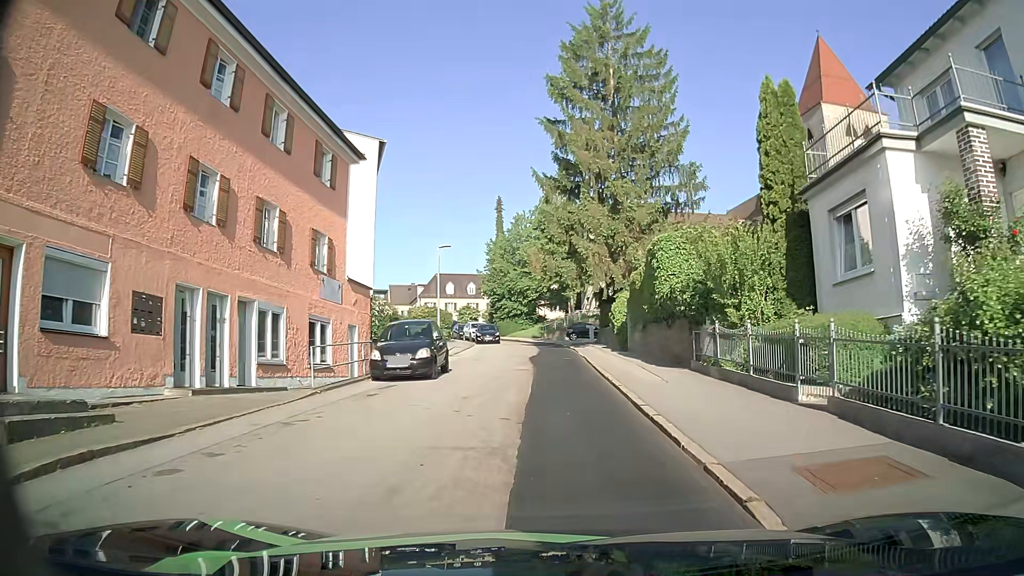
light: Day
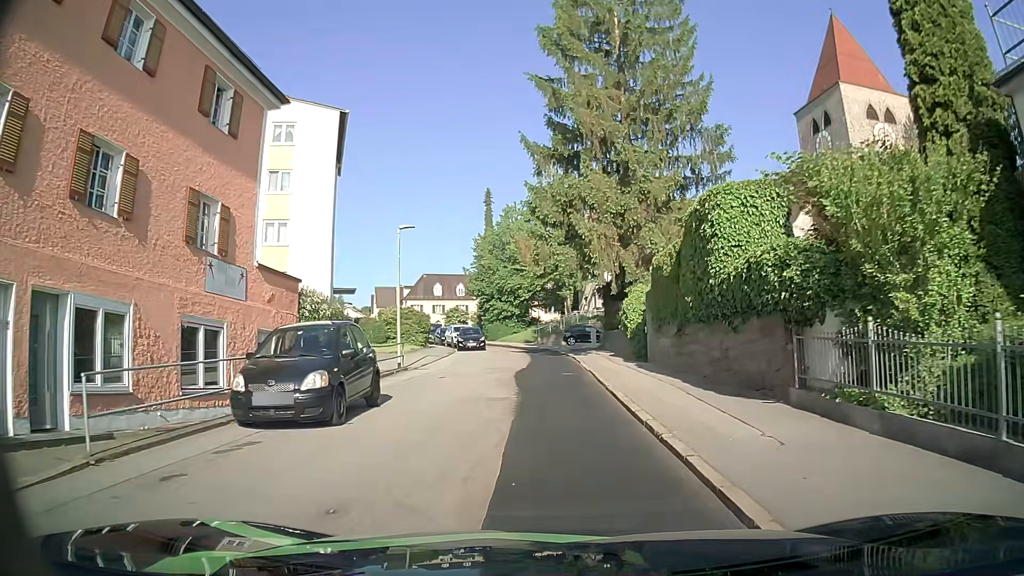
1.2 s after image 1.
(+0.1, +7.4) m; +1°
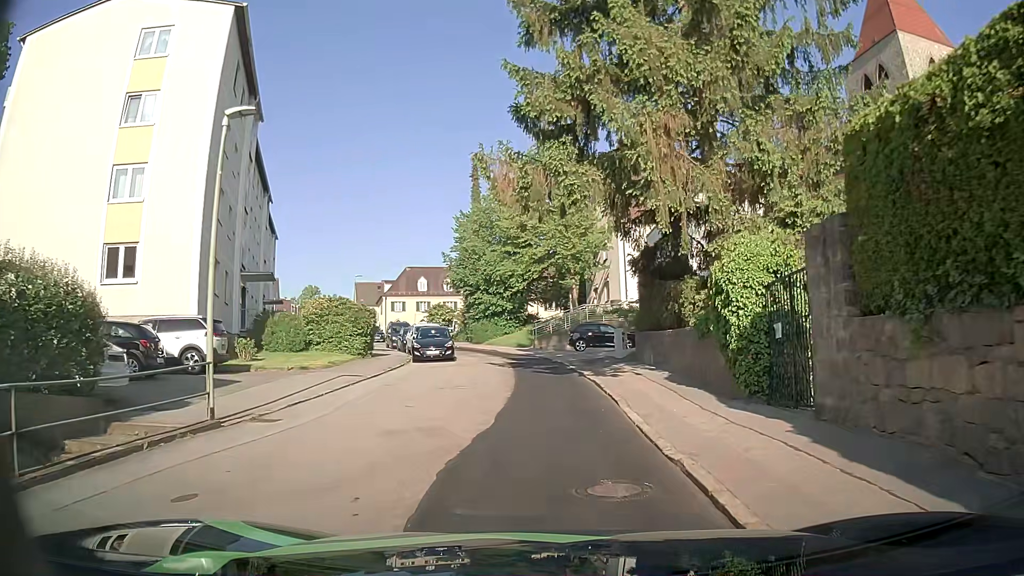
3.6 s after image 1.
(+0.1, +14.1) m; +1°
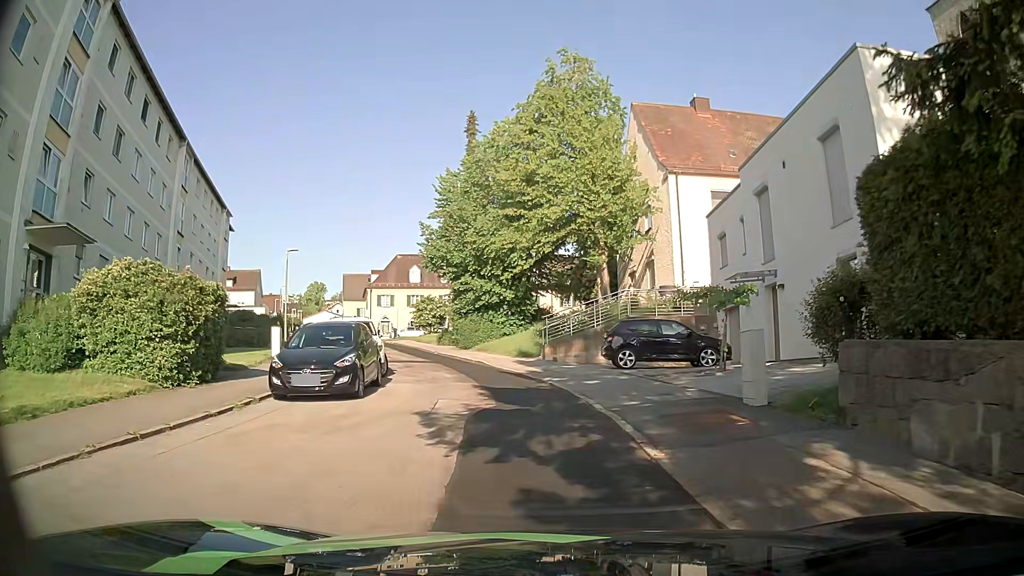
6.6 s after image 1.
(-0.2, +15.8) m; -2°
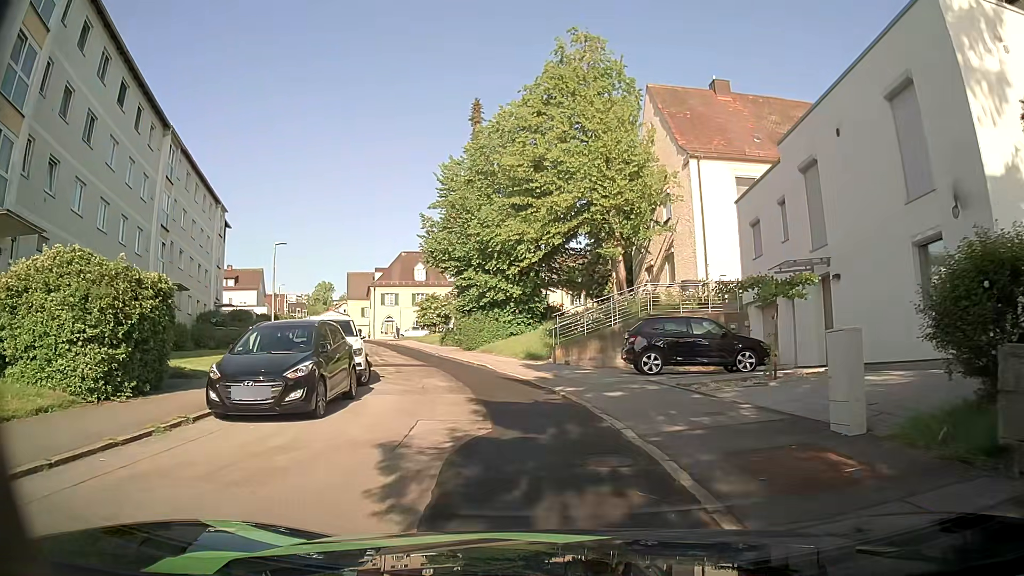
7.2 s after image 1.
(0.0, +2.9) m; -1°
